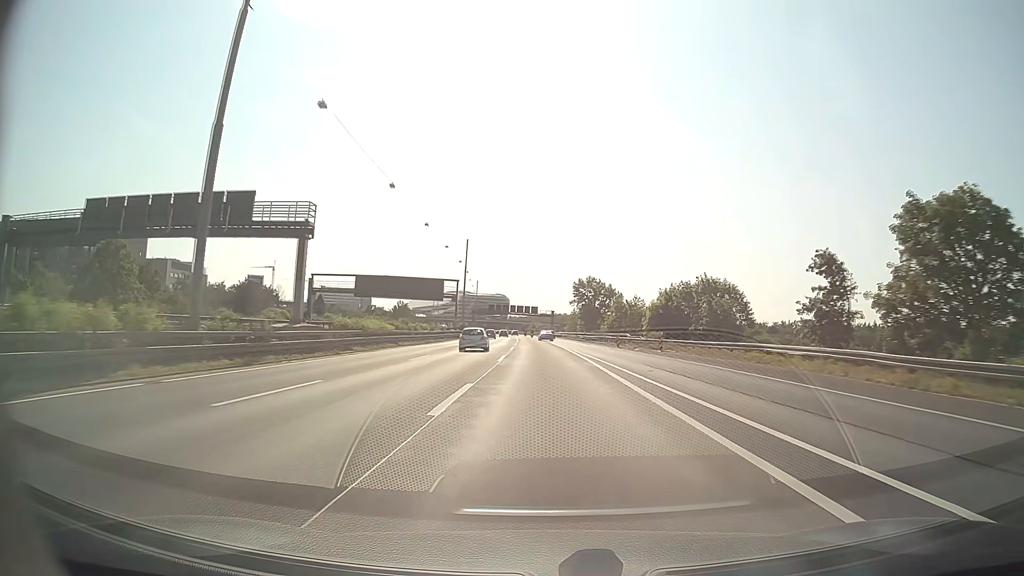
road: motorway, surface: asphalt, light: Day
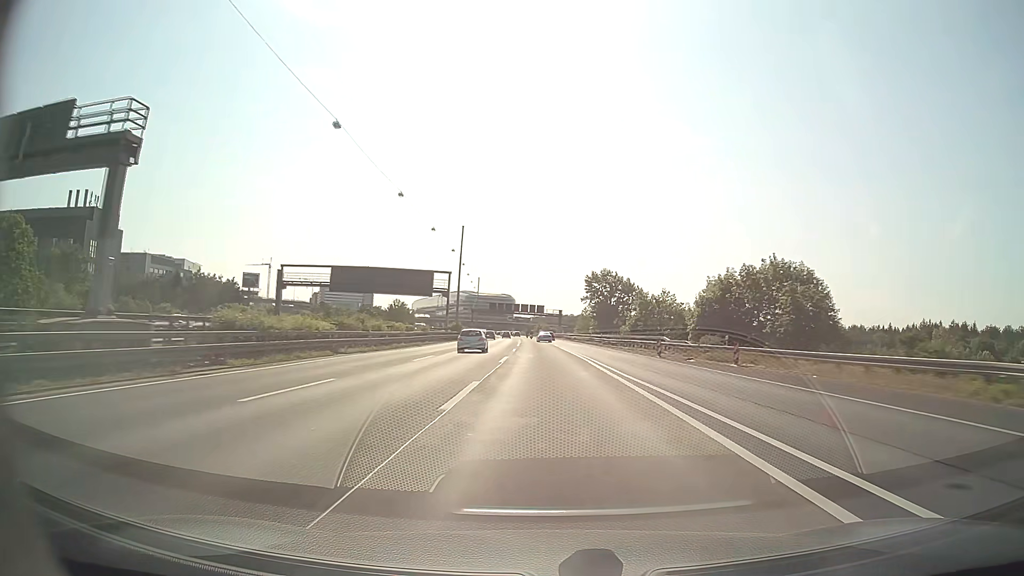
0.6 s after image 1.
(-0.1, +17.1) m; 0°
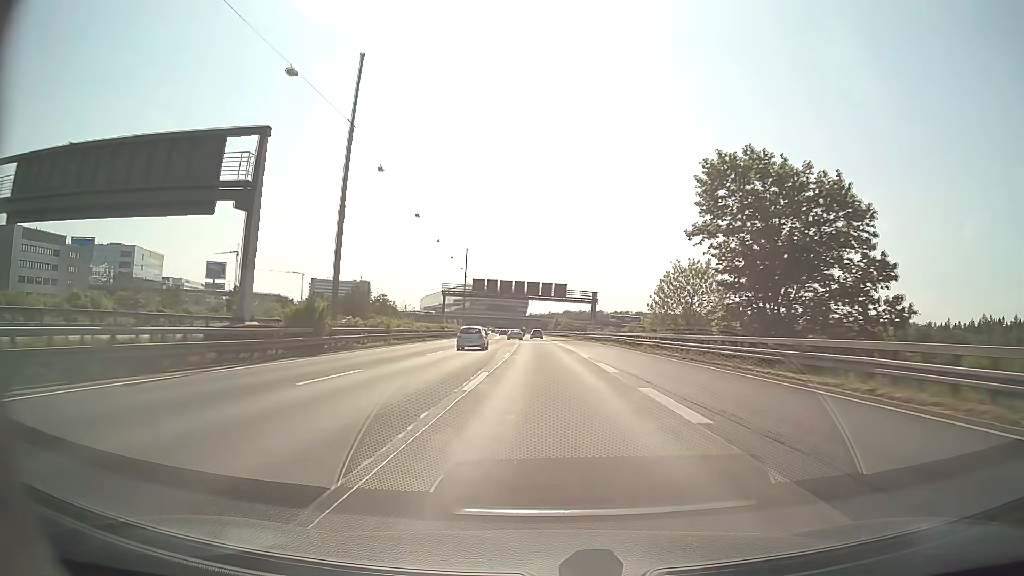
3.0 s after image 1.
(-0.9, +68.9) m; -1°
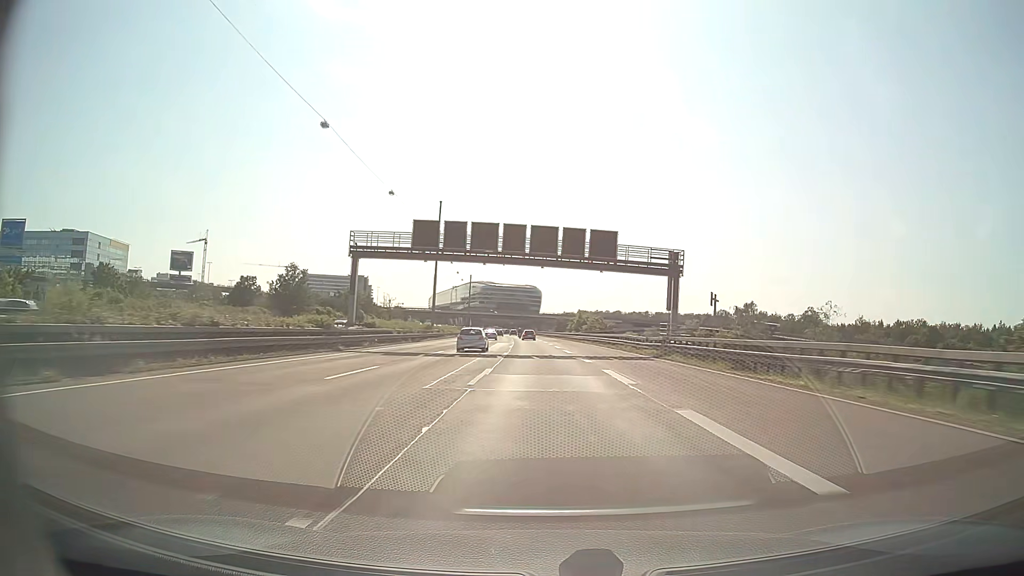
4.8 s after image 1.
(-0.6, +52.0) m; -1°
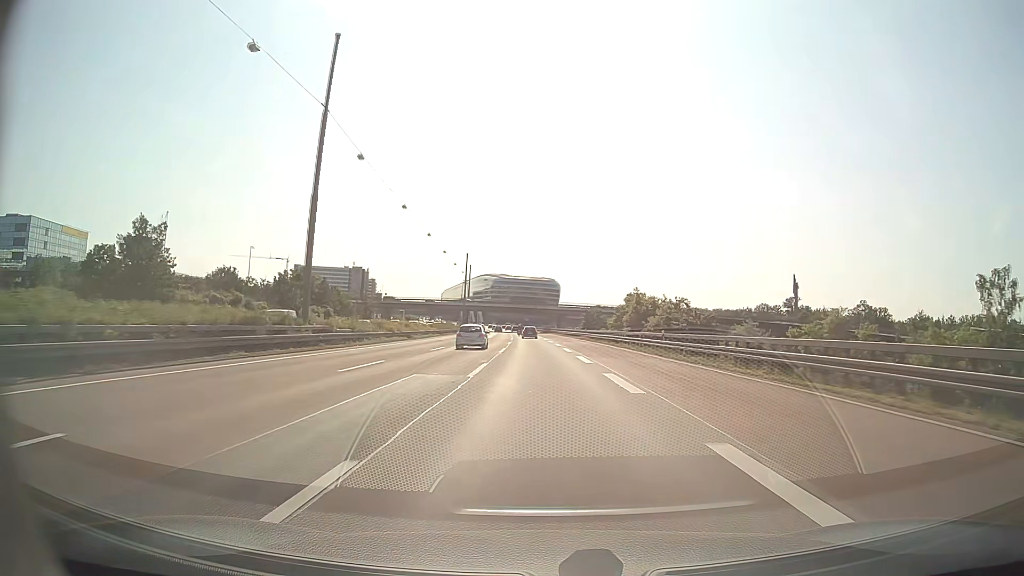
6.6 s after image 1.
(-0.6, +52.1) m; -2°
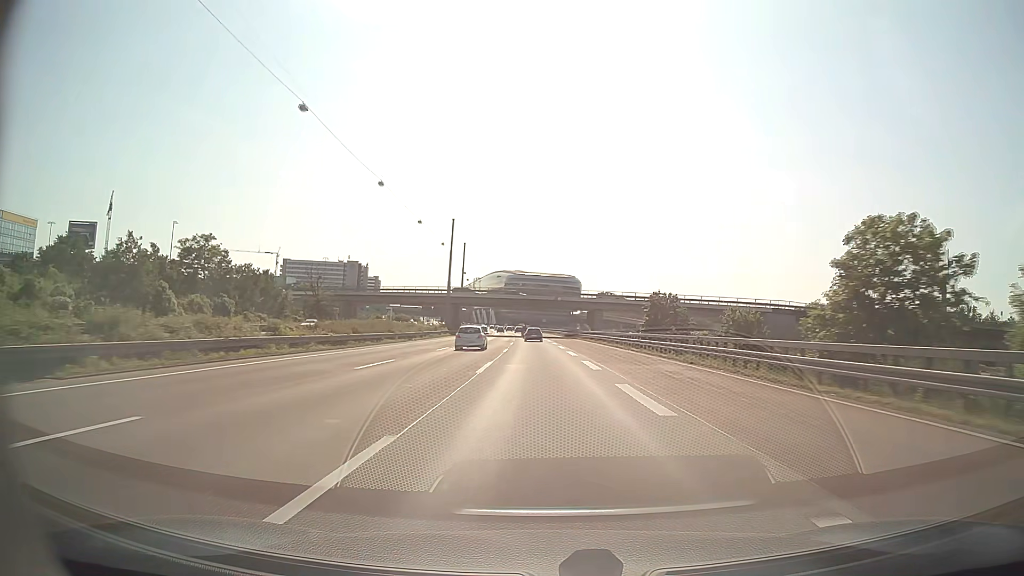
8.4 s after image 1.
(-0.6, +51.7) m; -1°
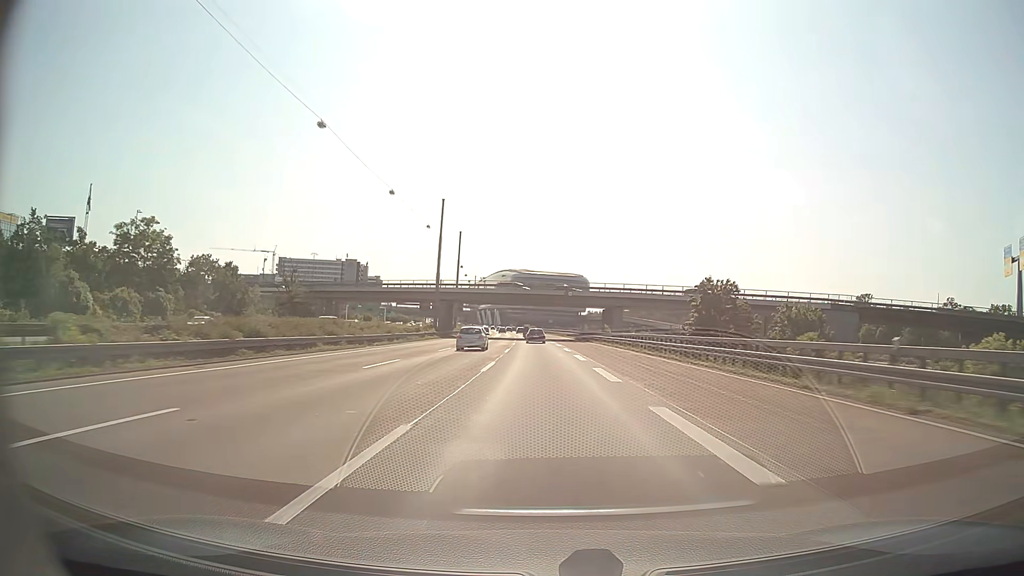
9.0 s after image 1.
(-0.1, +17.0) m; -1°
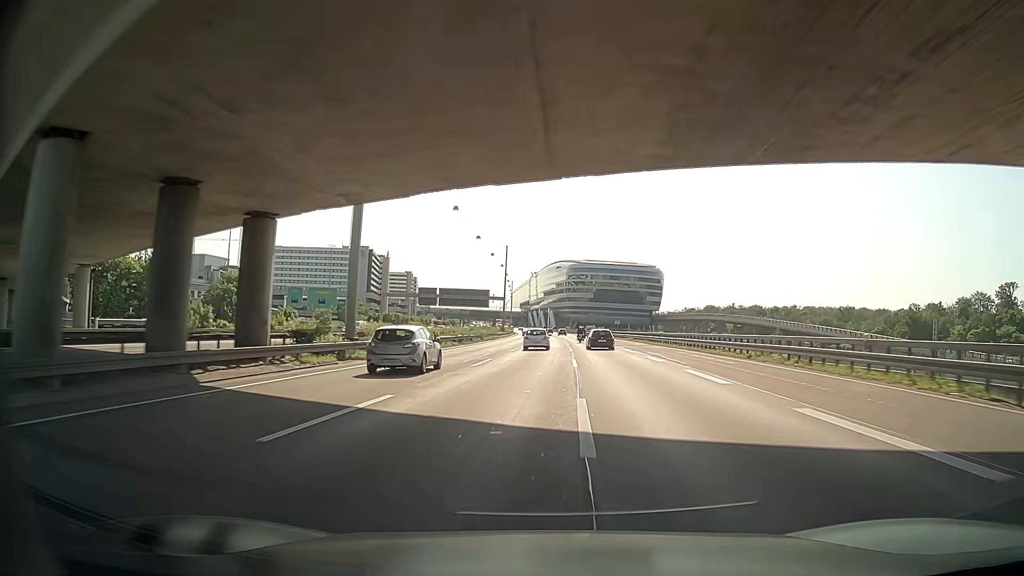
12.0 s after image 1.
(-3.4, +85.6) m; -5°
(0, +10) (0, +20) (0, +30) (0, +40) (0, +50) (+1, +60) (+1, +70) (+1, +80) (+1, +90) (+1, +100) m
